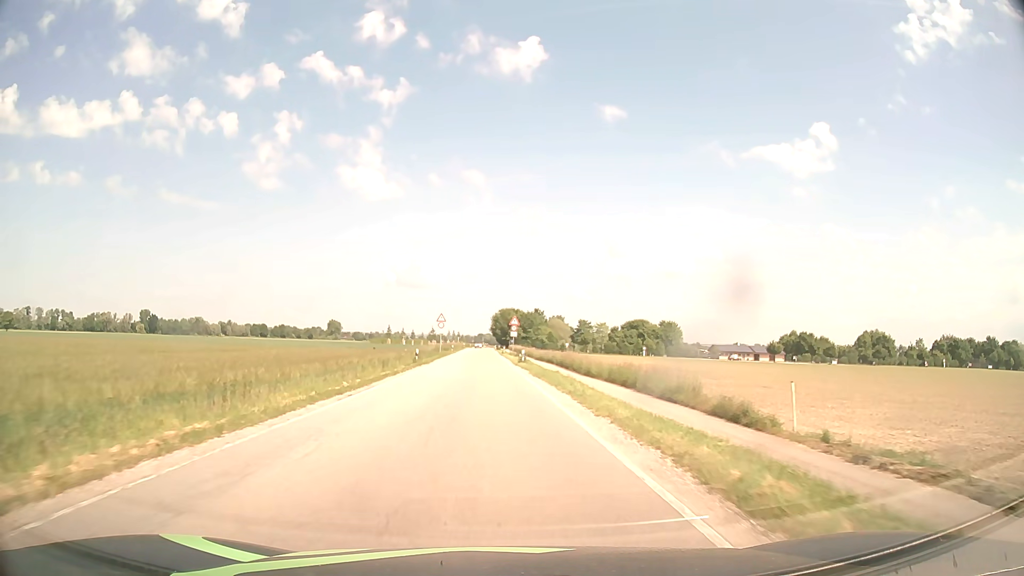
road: secondary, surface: asphalt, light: Day
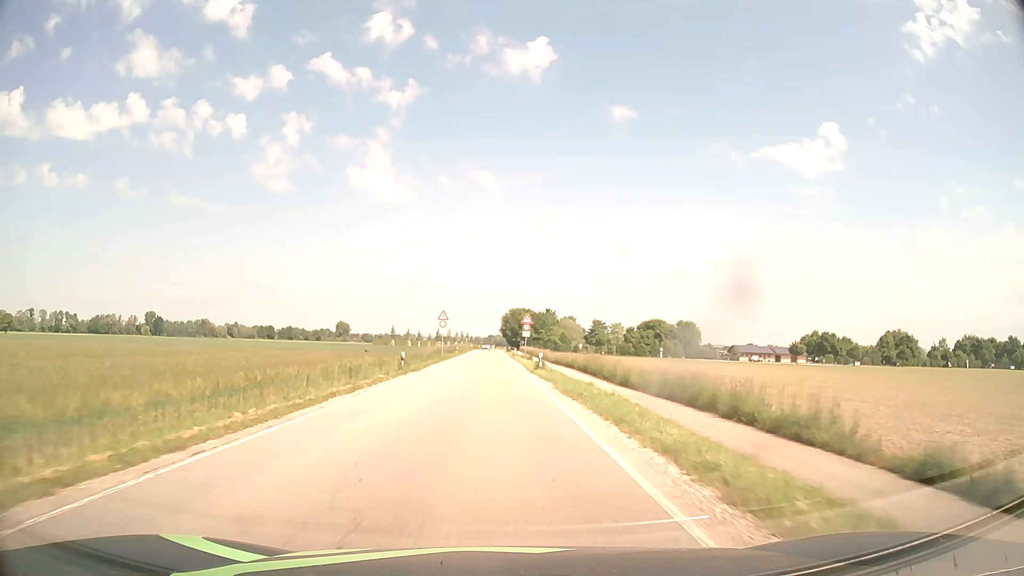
(-0.1, +10.0) m; -1°
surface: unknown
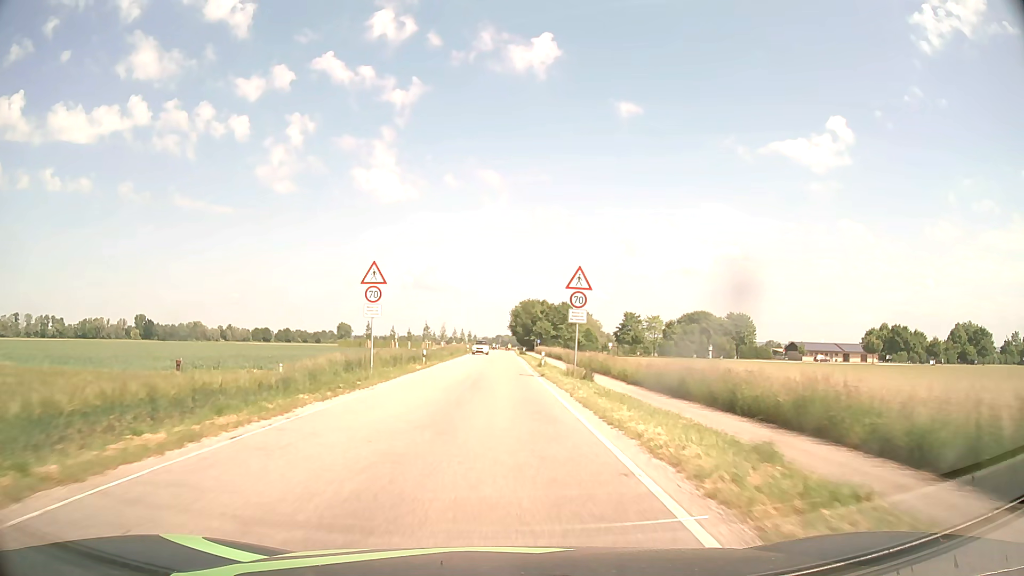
(-0.5, +40.9) m; -1°
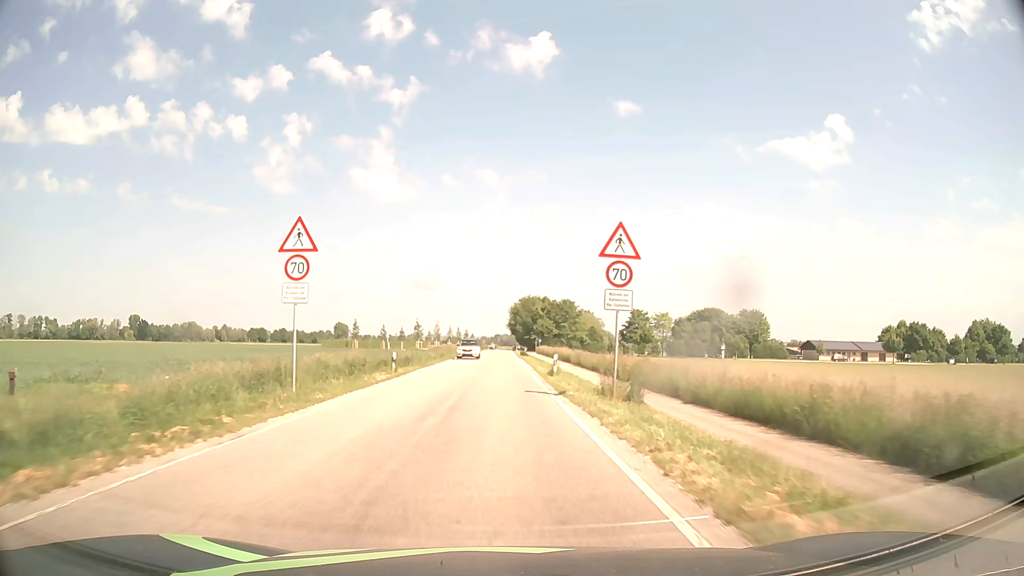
(0.0, +10.4) m; 0°
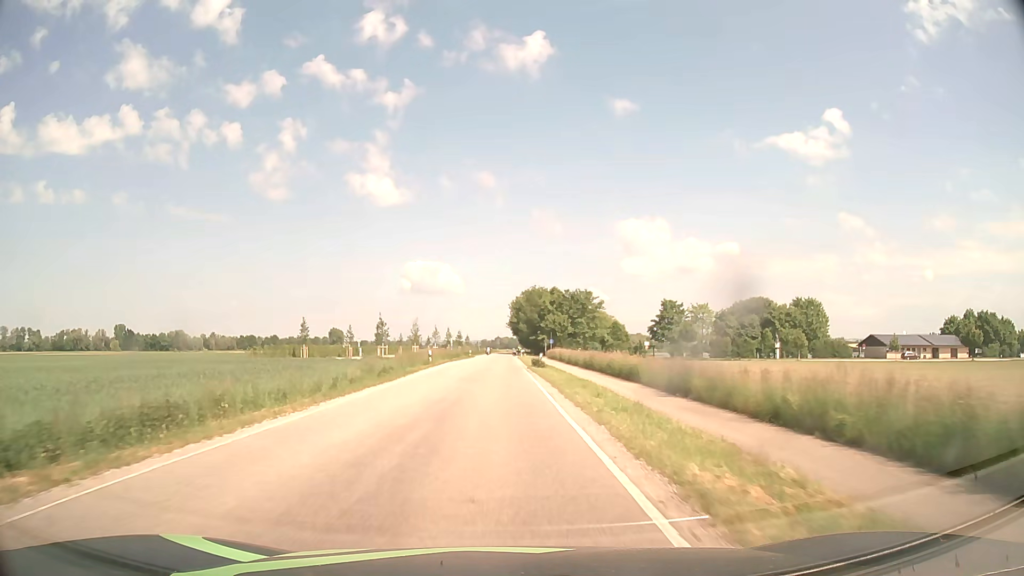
(0.0, +31.5) m; 0°
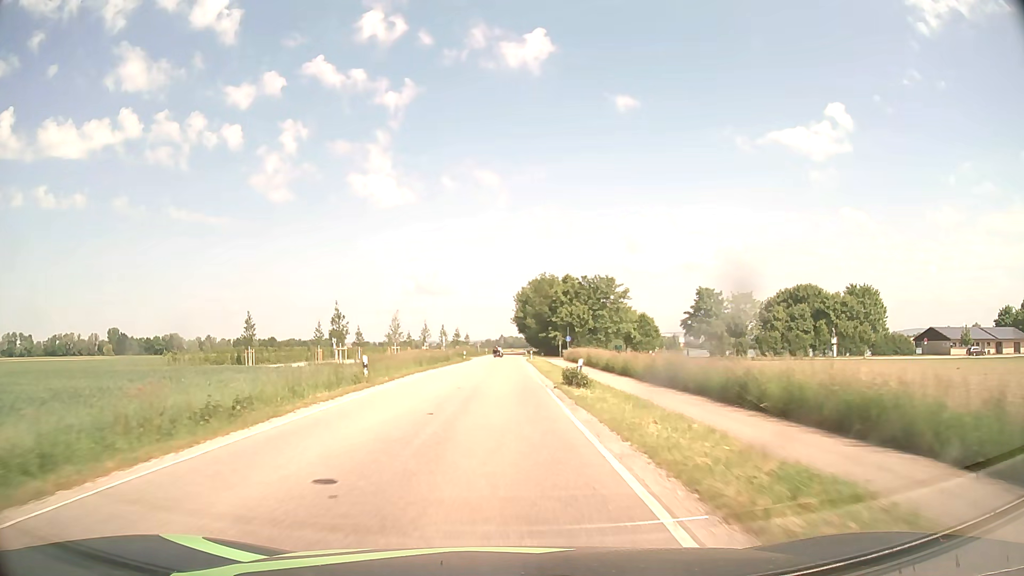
(0.0, +21.2) m; 0°
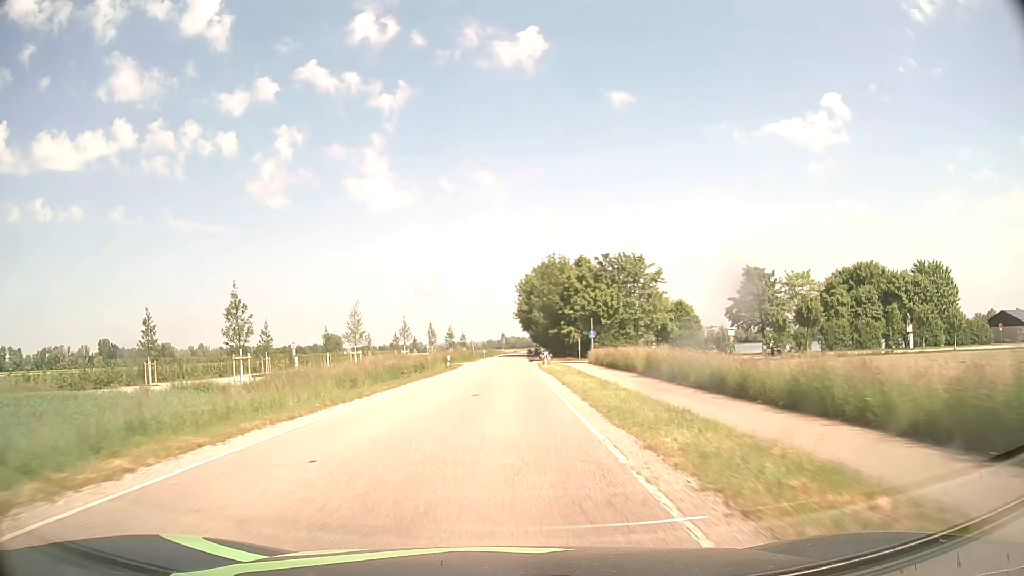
(0.0, +21.3) m; 0°
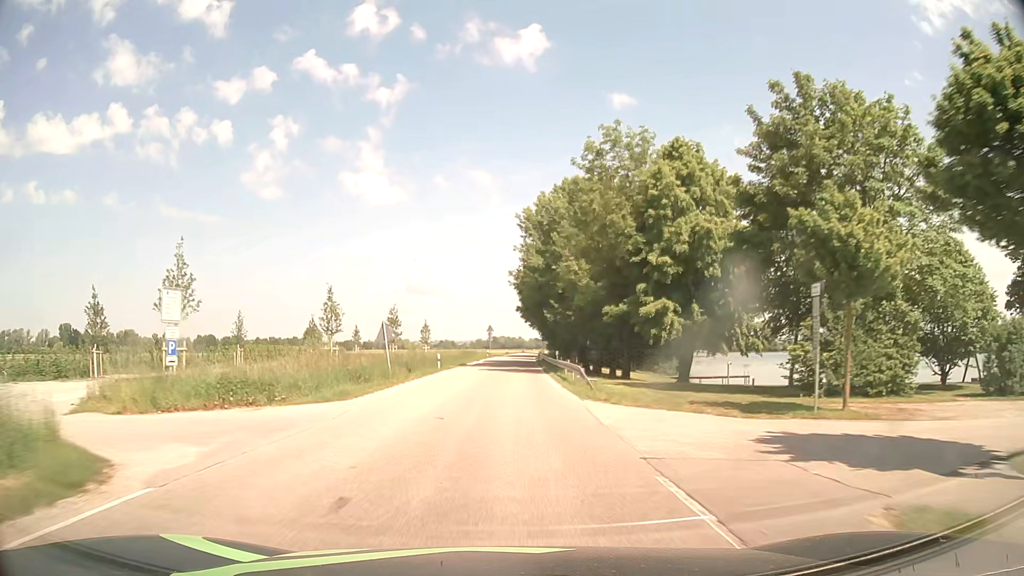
(+0.4, +53.6) m; +1°
(0, +10) (0, +20) (0, +30) (+1, +40) (+1, +50) (+1, +60) (+1, +70) (+2, +80) (+2, +90) (+3, +100) m
